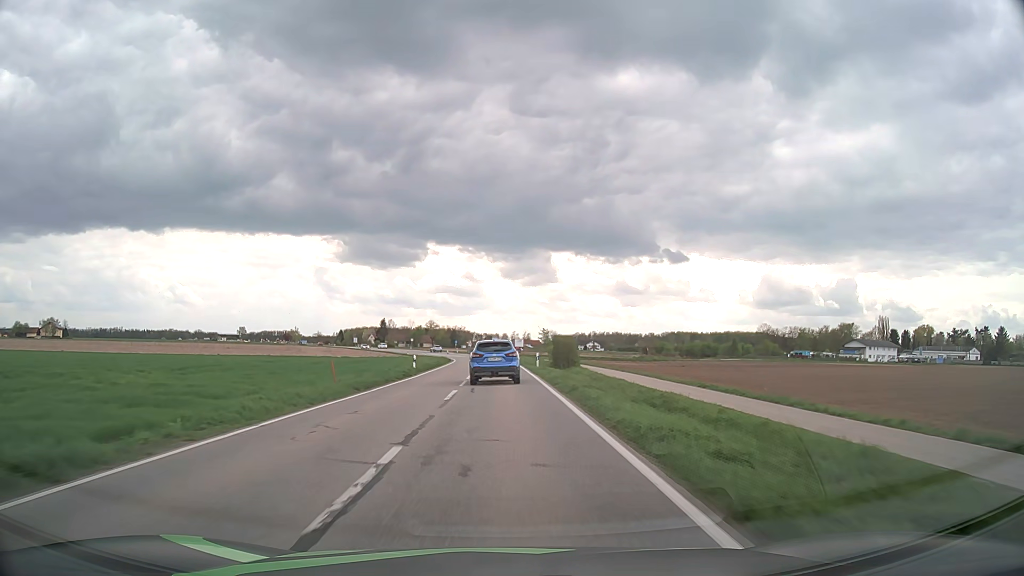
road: tertiary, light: Day
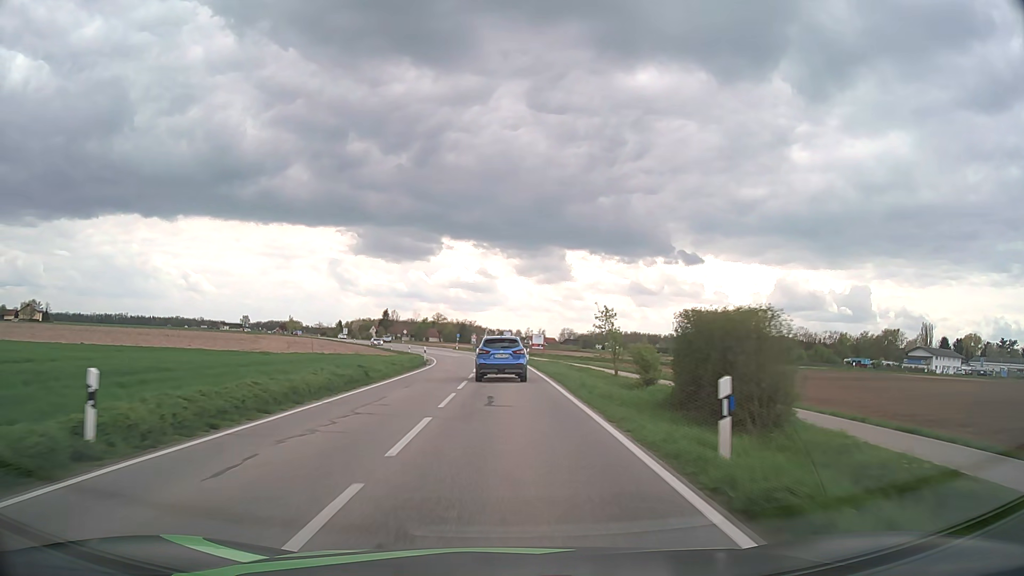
(-0.2, +33.7) m; -1°
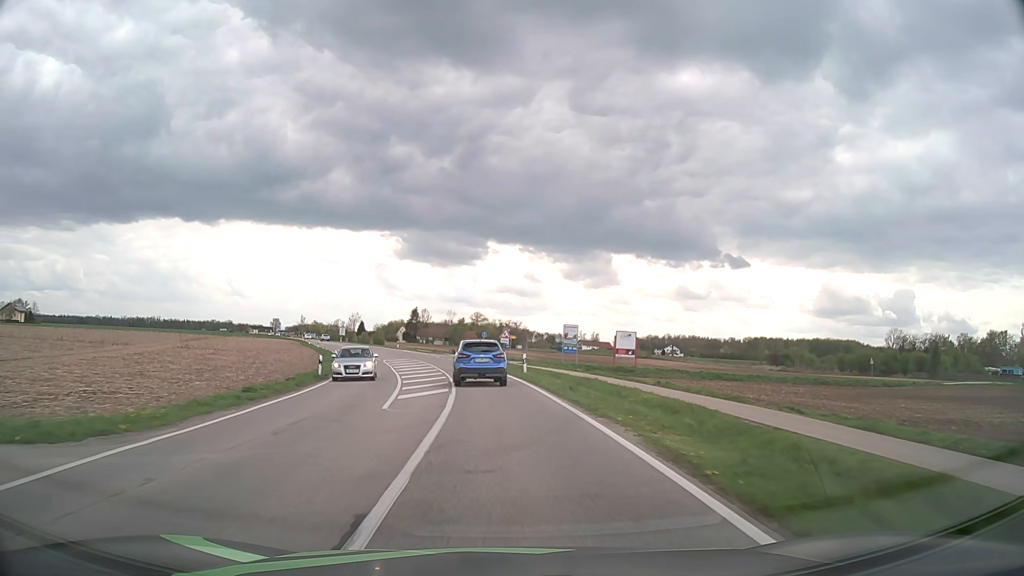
(-1.2, +54.4) m; -4°
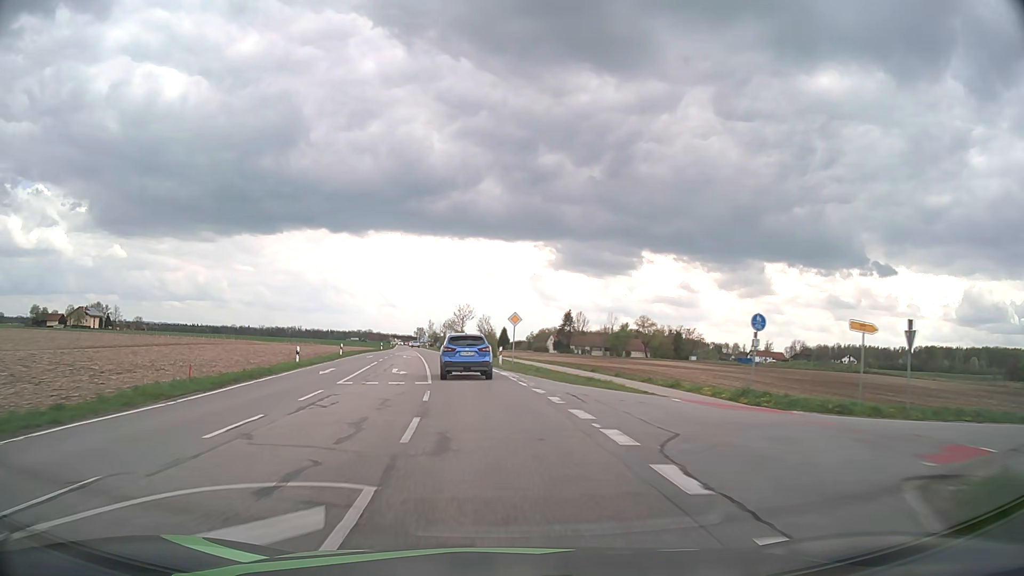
(-5.3, +53.2) m; -13°
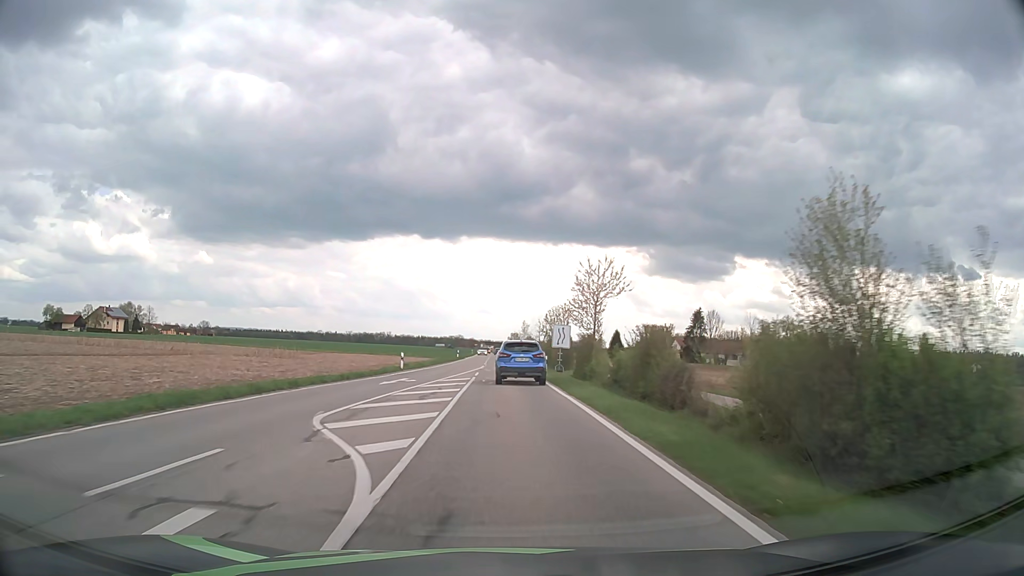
(-5.3, +51.8) m; -8°
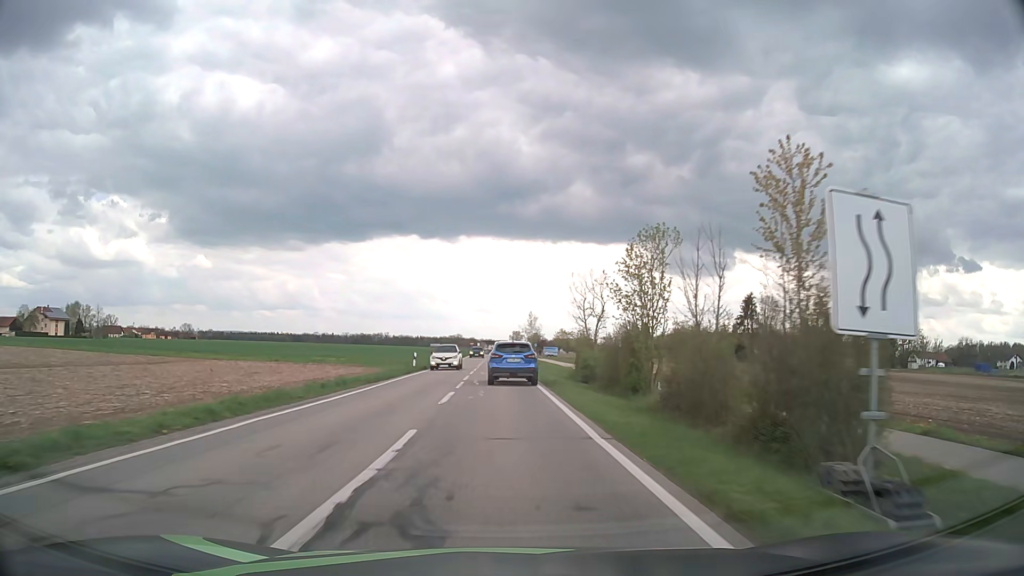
(-0.2, +41.2) m; 0°
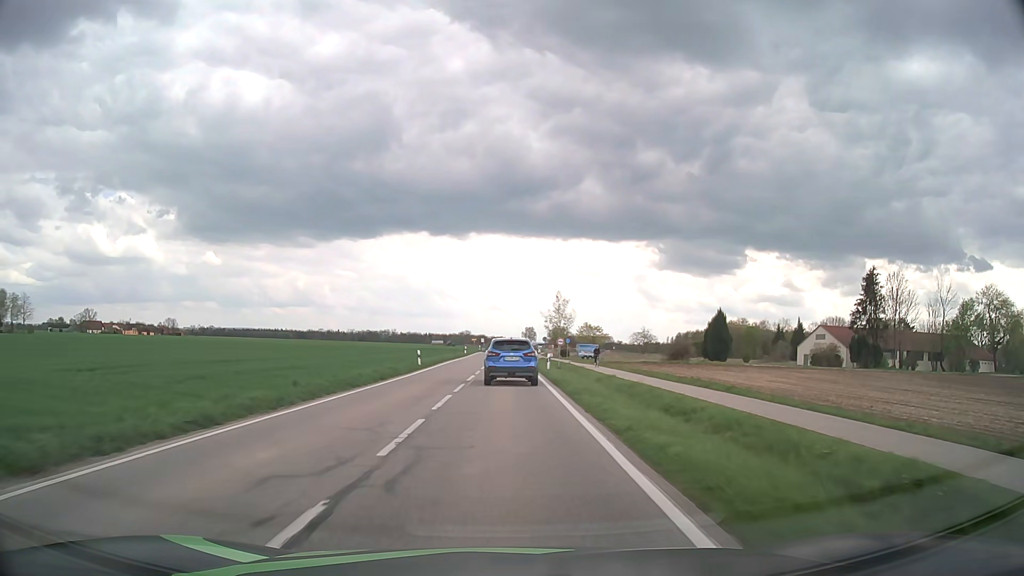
(-0.4, +51.5) m; -1°
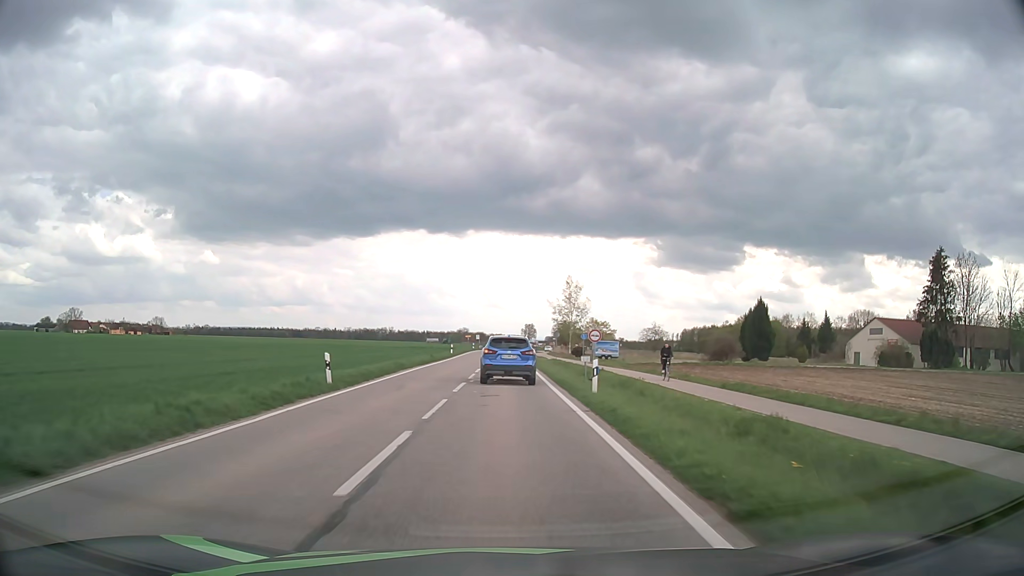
(0.0, +19.8) m; 0°
(0, +10) (0, +20) (0, +30) (0, +40) (0, +50) (0, +60) (0, +70) (0, +80) (0, +90) (+1, +100) m
